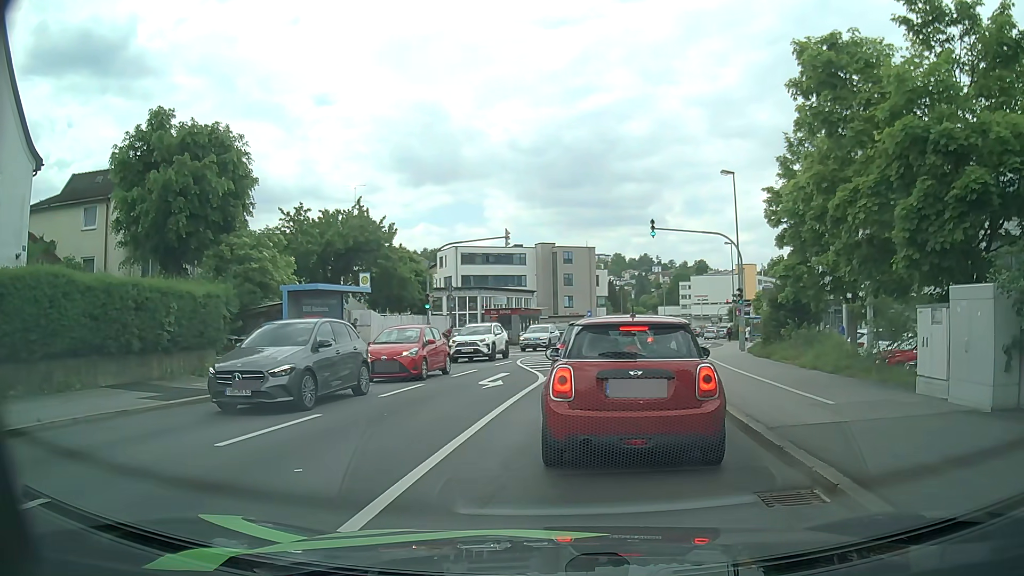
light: Day
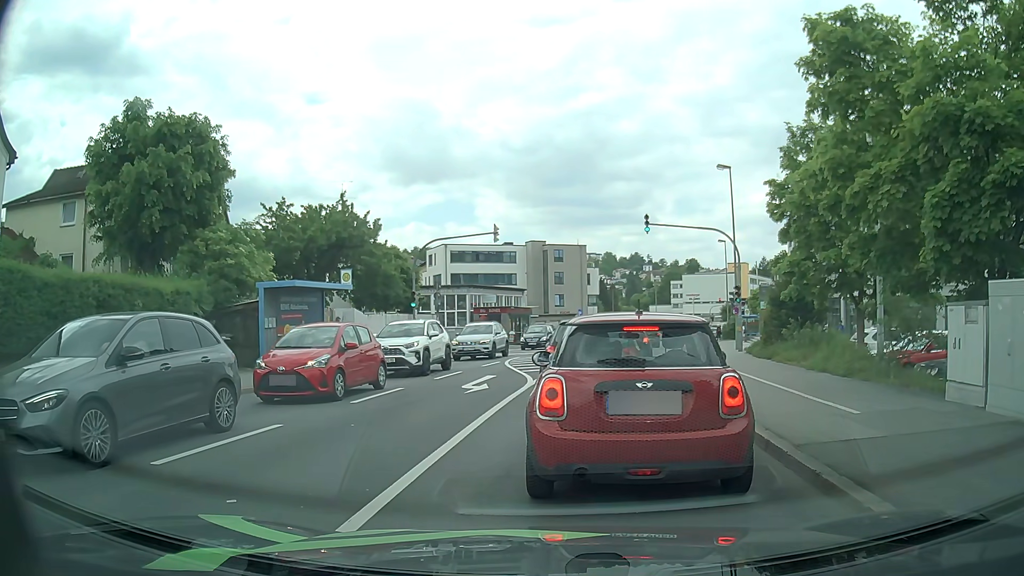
(0.0, +1.2) m; 0°
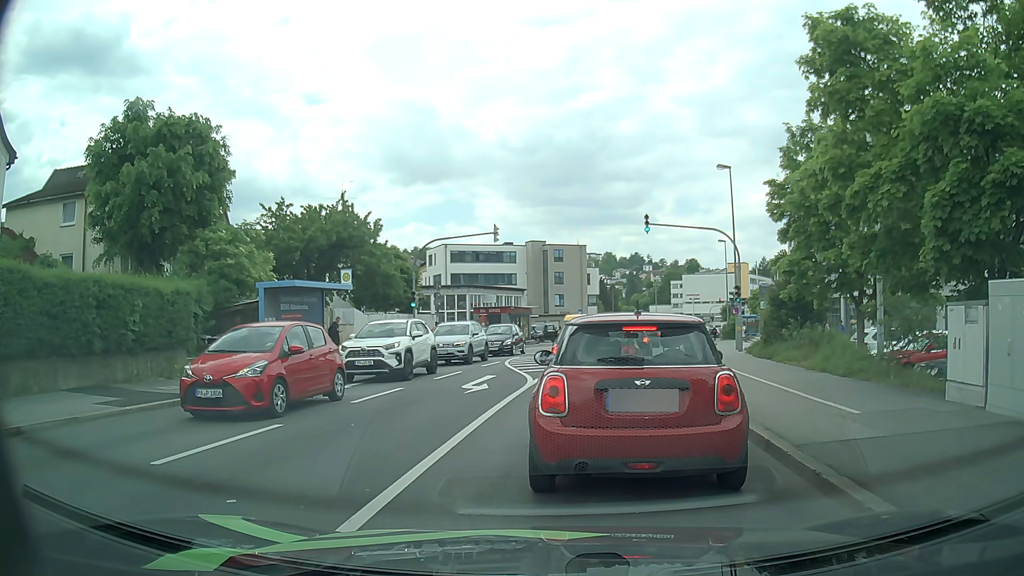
(0.0, +0.1) m; 0°
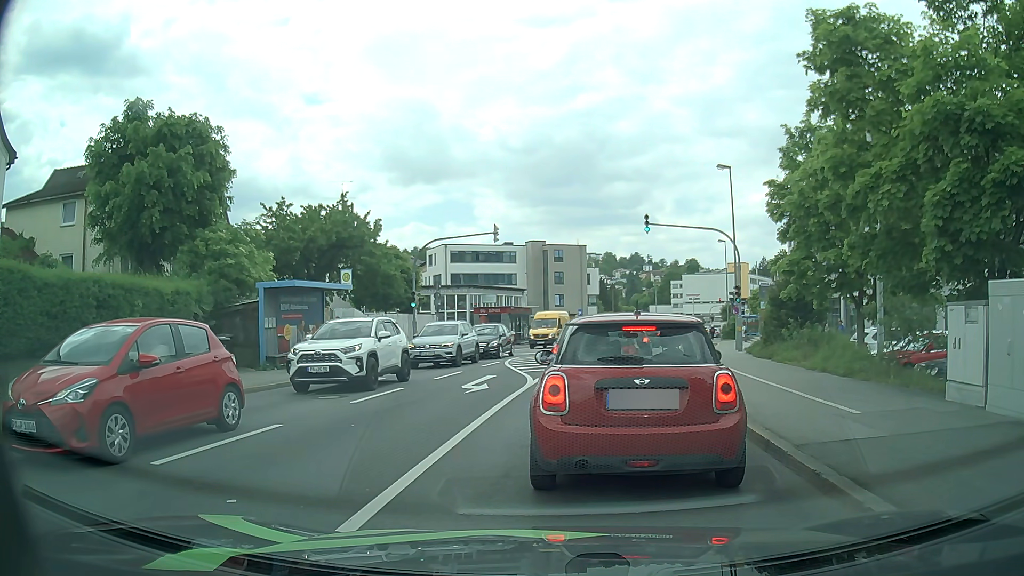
(0.0, 0.0) m; 0°
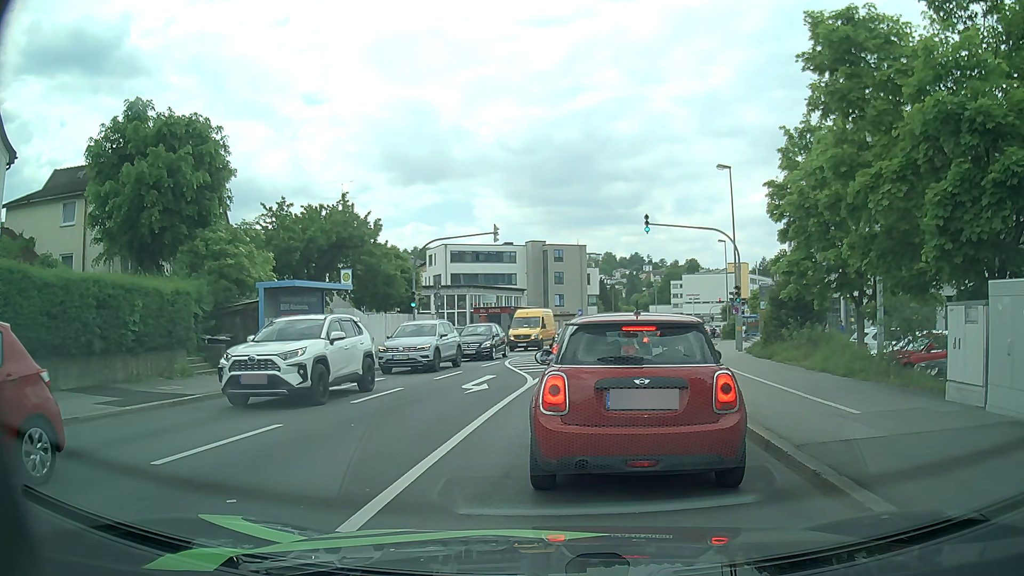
(0.0, 0.0) m; 0°
